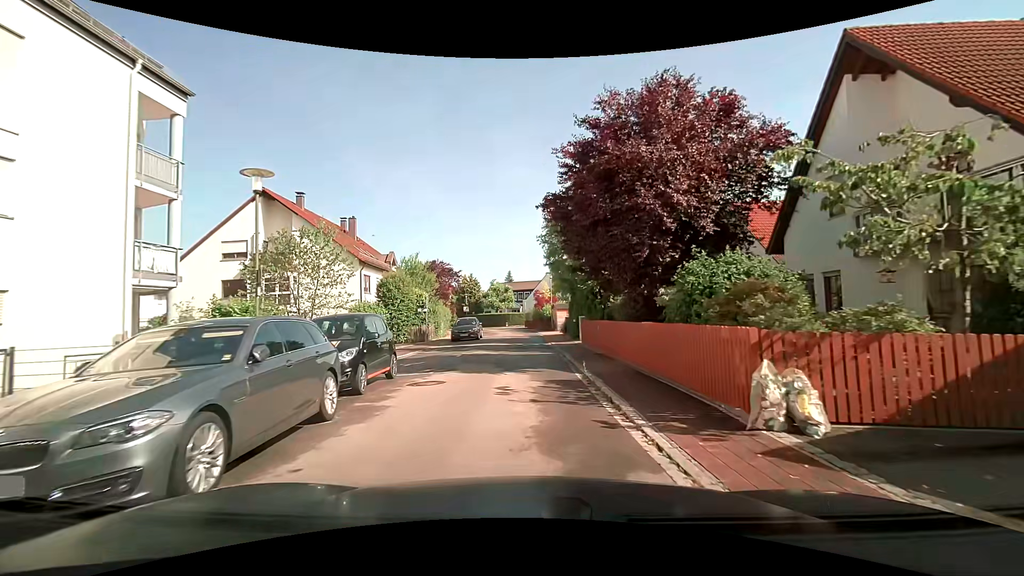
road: residential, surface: asphalt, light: Day
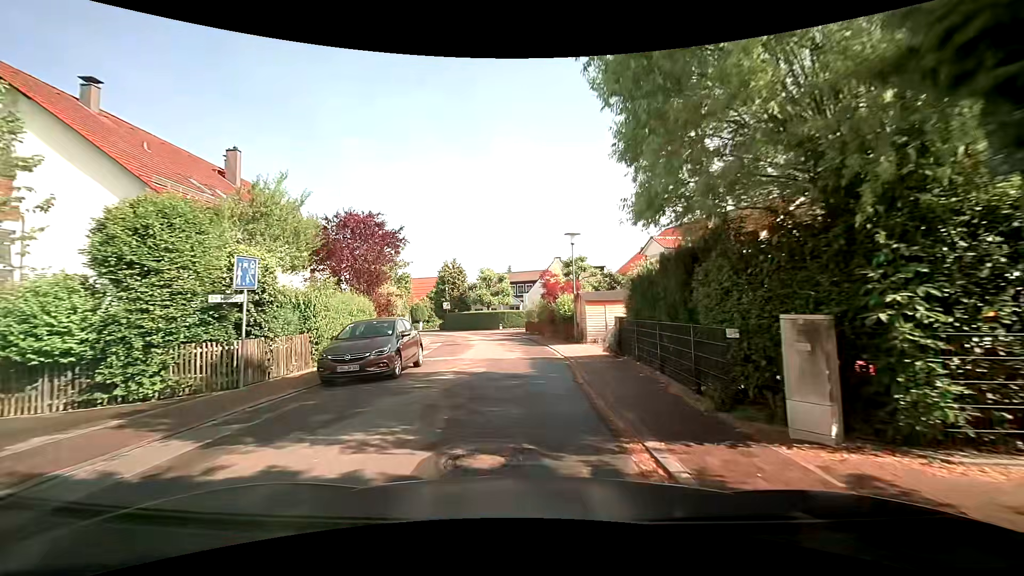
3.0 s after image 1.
(-0.2, +20.1) m; -2°
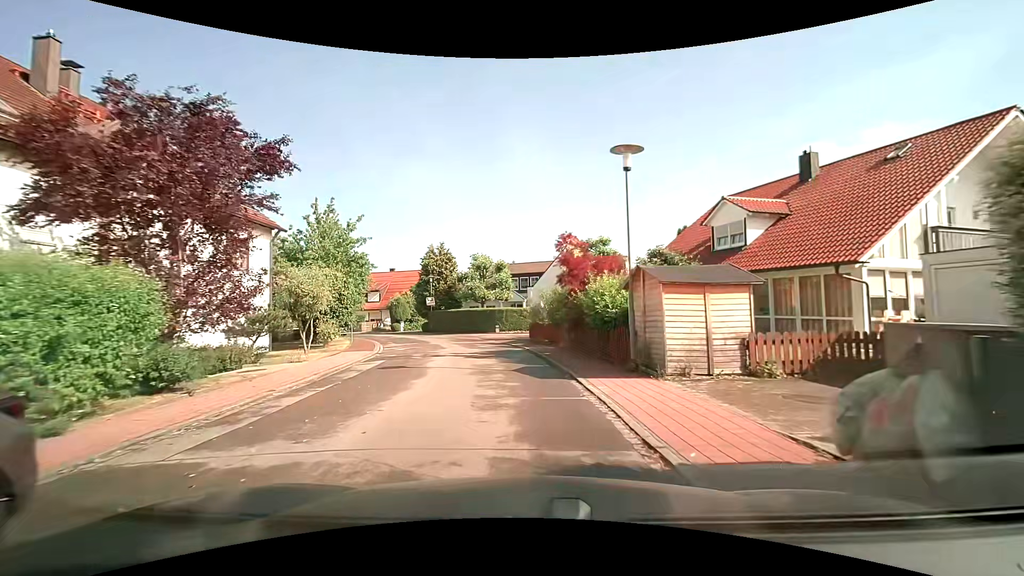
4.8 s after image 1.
(+0.1, +11.7) m; -1°
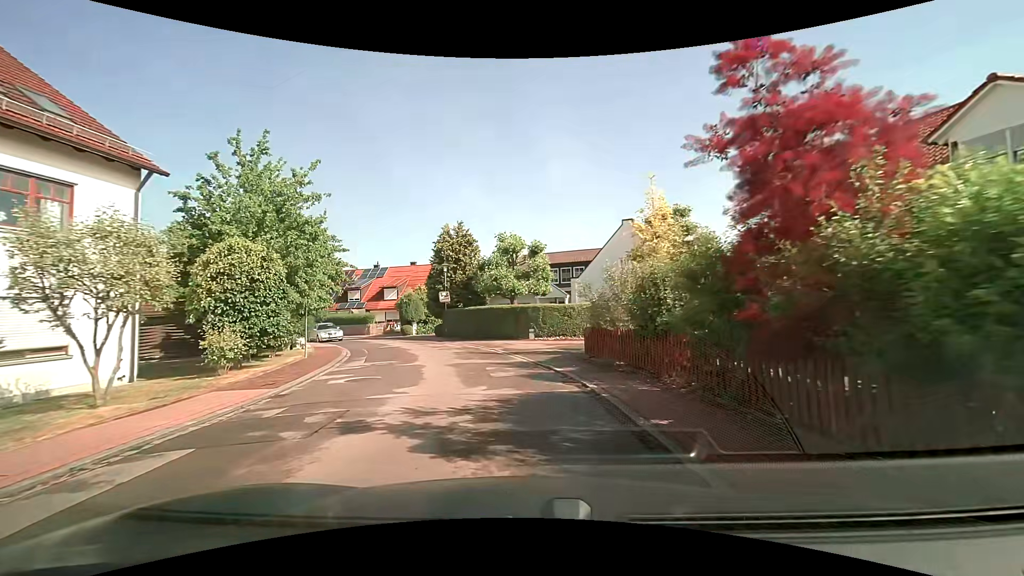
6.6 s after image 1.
(-0.1, +10.9) m; -3°
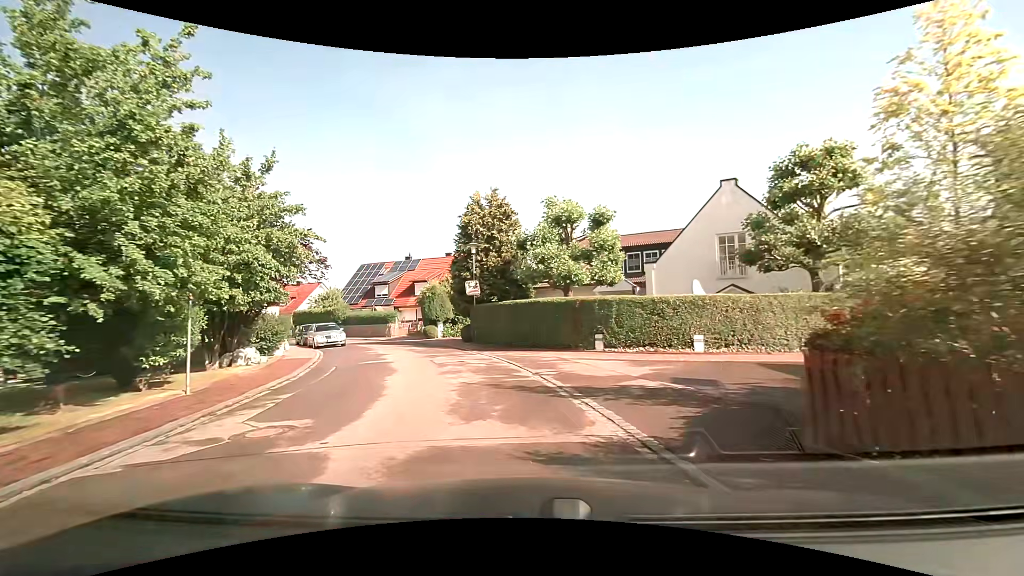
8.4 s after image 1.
(-0.4, +9.5) m; -5°
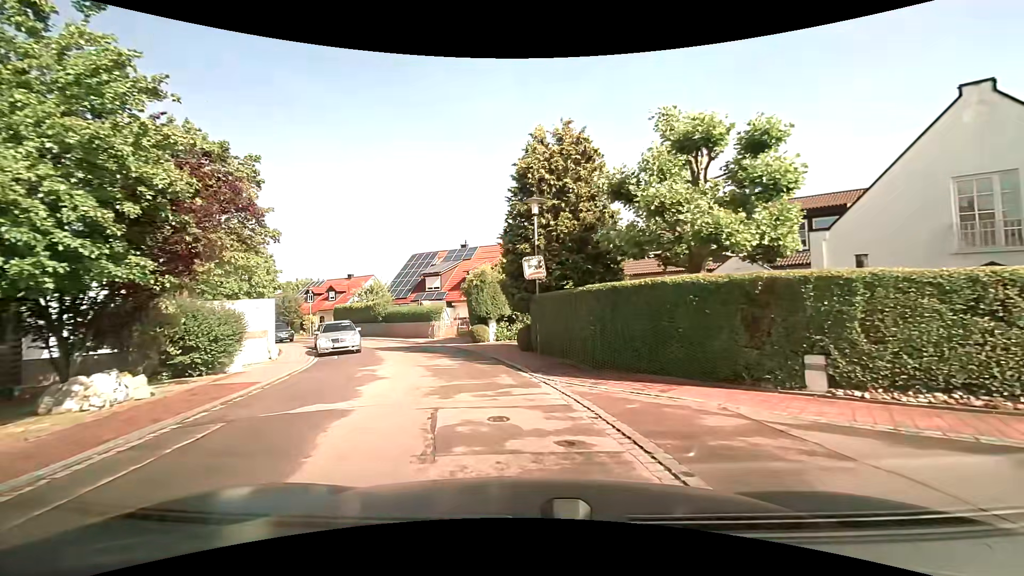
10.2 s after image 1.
(-0.6, +9.2) m; -7°
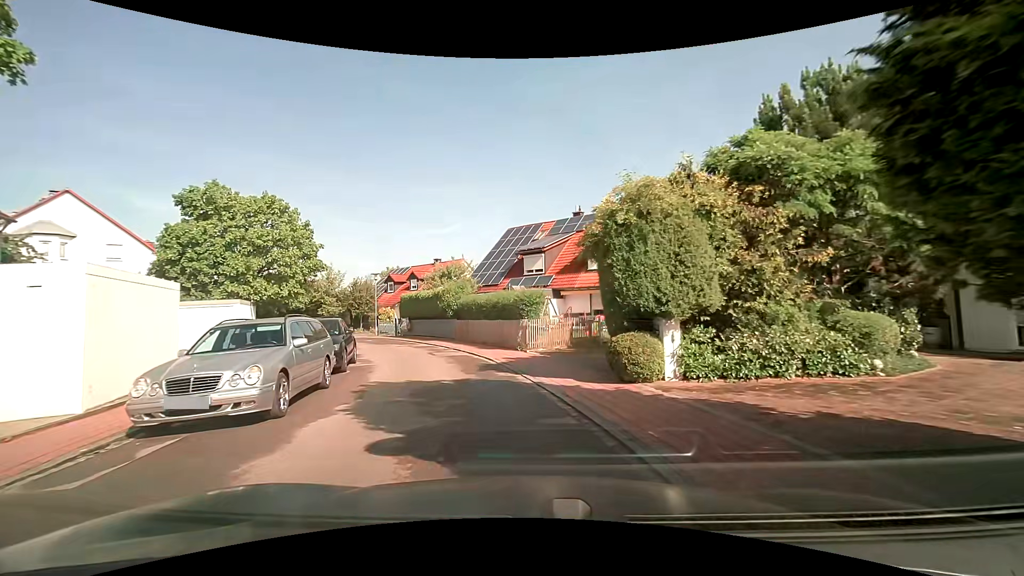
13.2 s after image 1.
(-2.1, +15.4) m; -13°
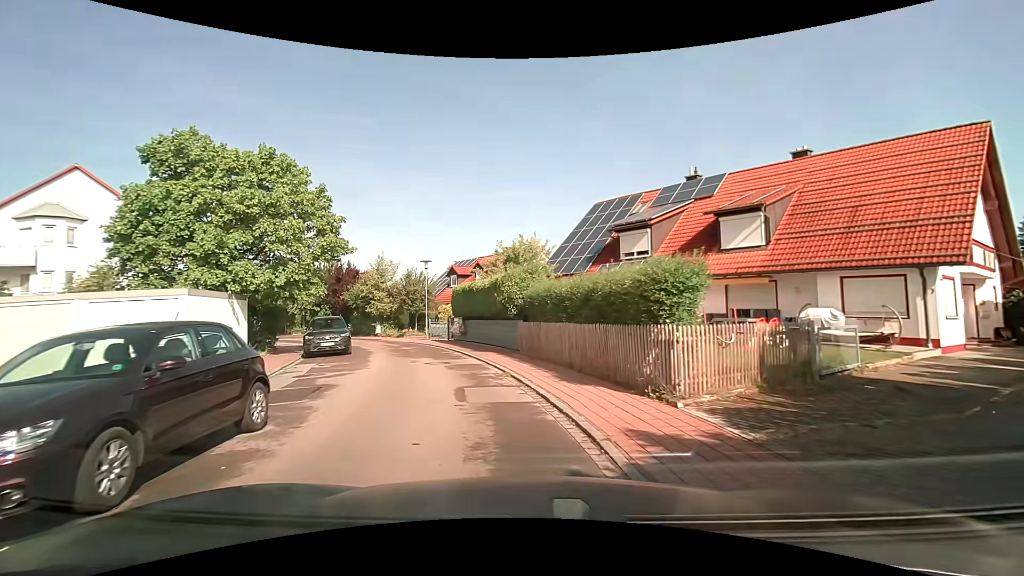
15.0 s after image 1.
(-0.7, +9.6) m; -9°
(-1, +10) (-4, +20) (-7, +29) (-12, +37) (-19, +45) (-25, +53) (-32, +61) (-38, +68) (-44, +76) (-51, +84) m
